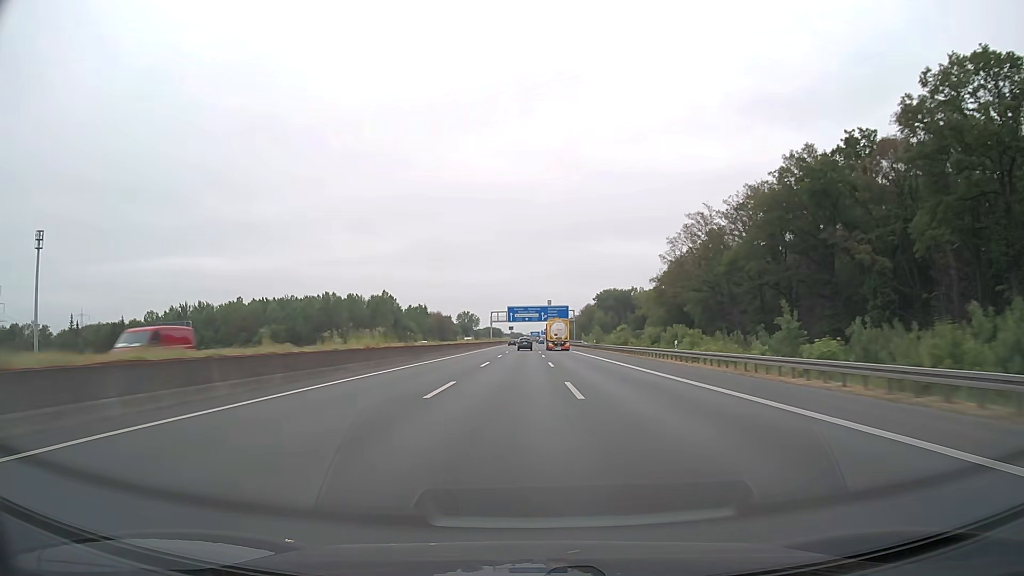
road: motorway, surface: asphalt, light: Day
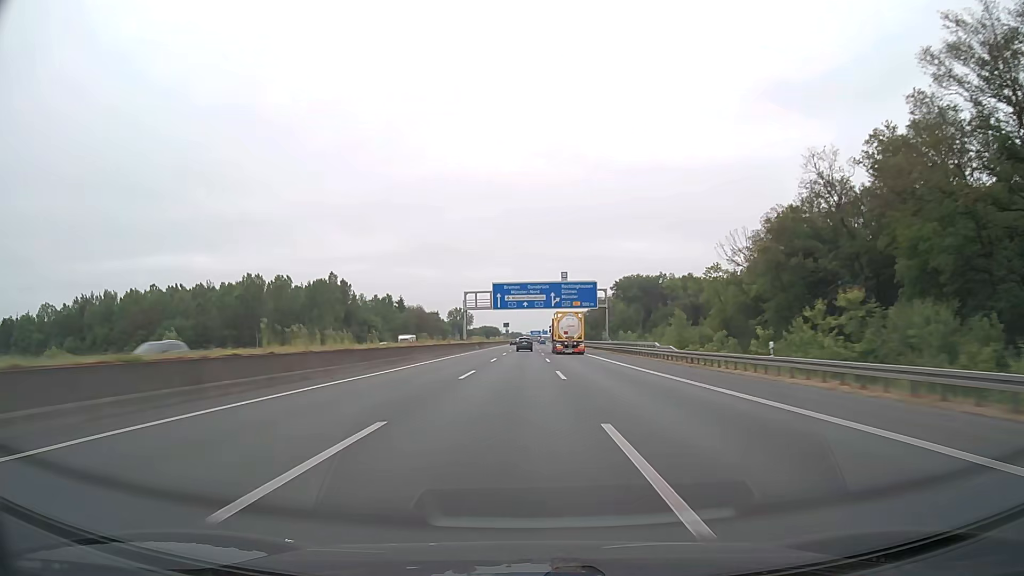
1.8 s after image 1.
(0.0, +65.4) m; 0°
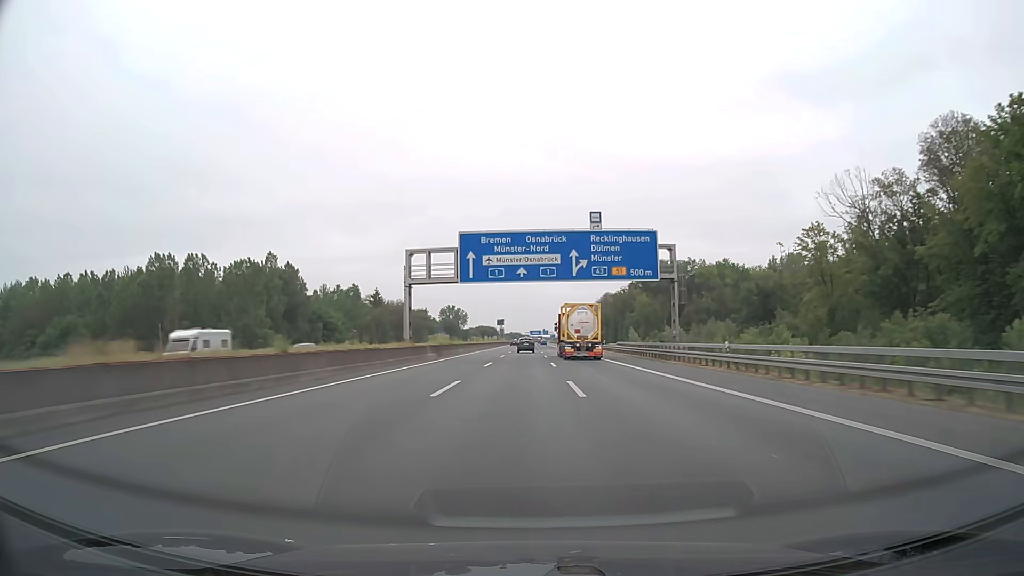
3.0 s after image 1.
(0.0, +43.8) m; 0°
(0, +10) (0, +20) (0, +30) (0, +40) (0, +50) (0, +60) (0, +70) (0, +80) (0, +90) (0, +100) m
